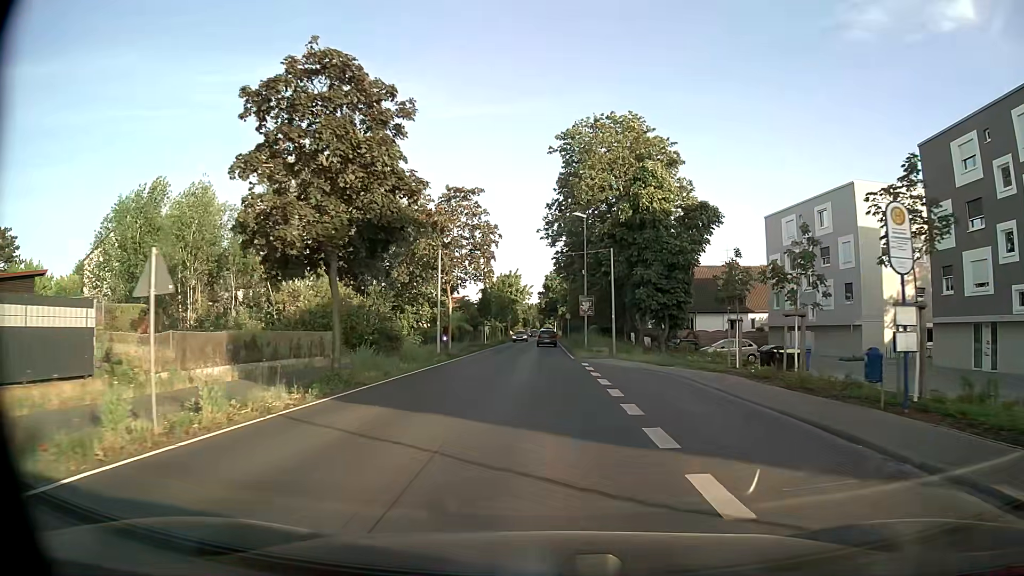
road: tertiary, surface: asphalt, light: Day
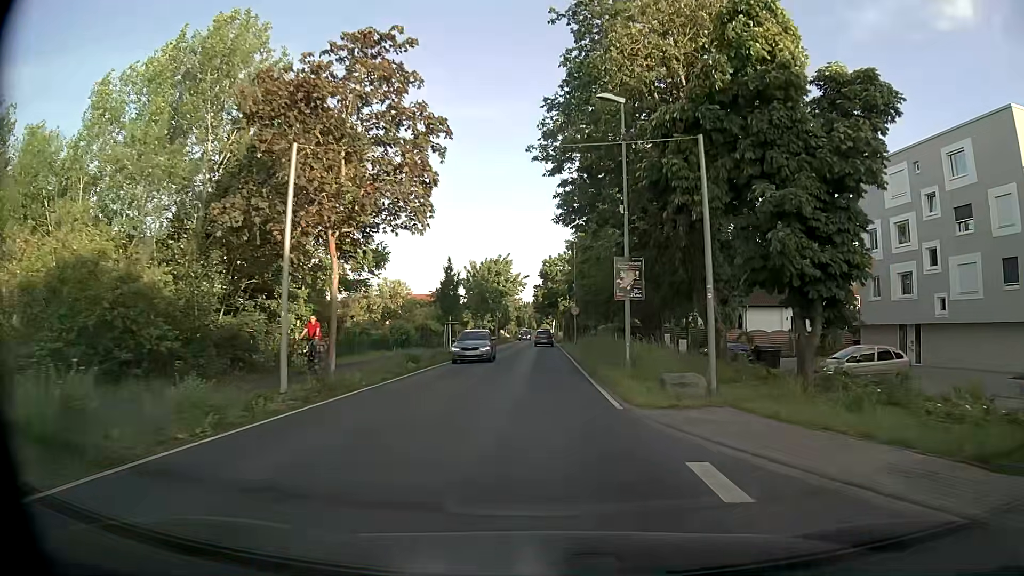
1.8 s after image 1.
(+0.1, +20.8) m; 0°
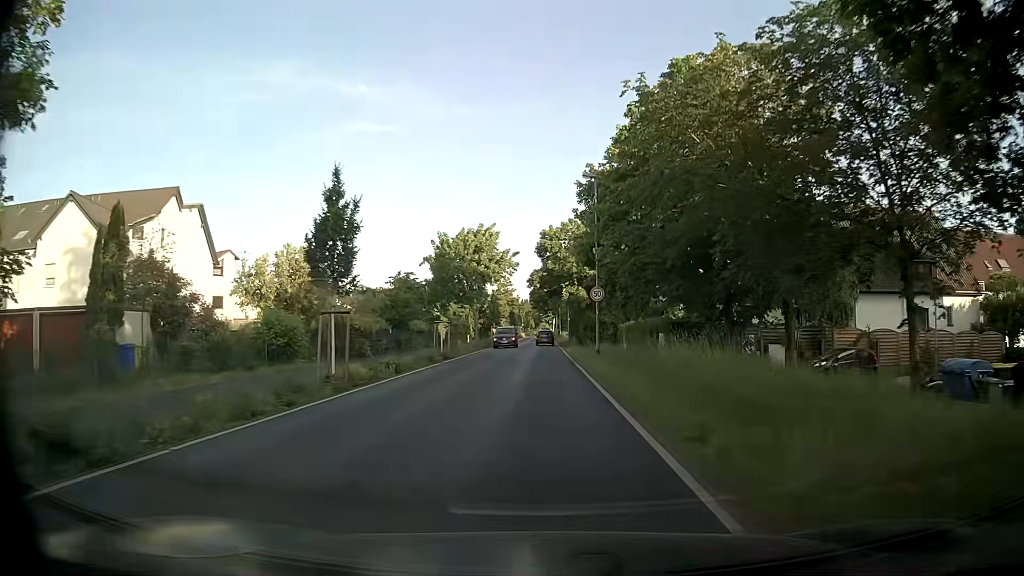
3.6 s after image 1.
(+0.2, +21.5) m; 0°
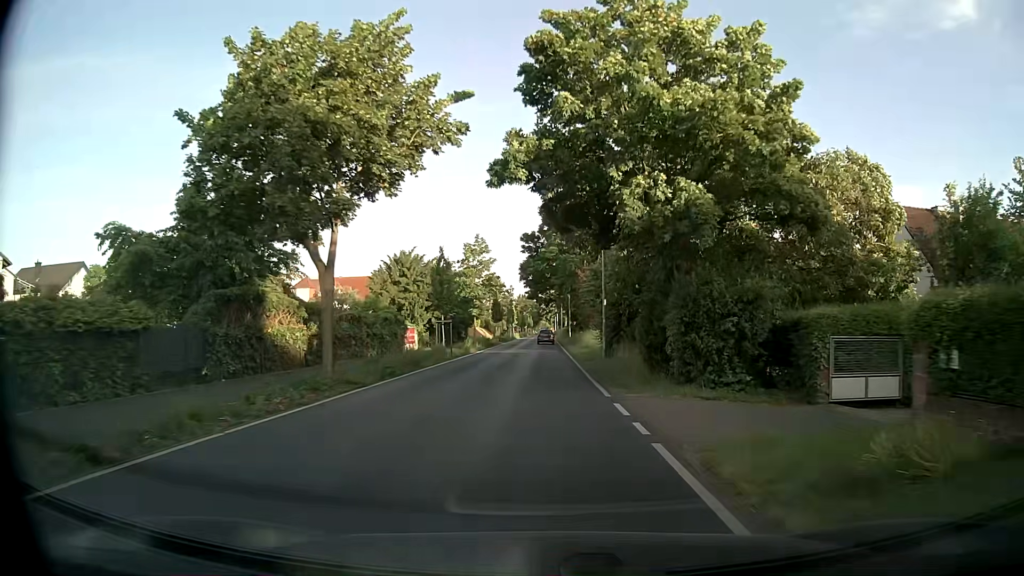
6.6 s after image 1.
(+0.1, +37.4) m; +1°
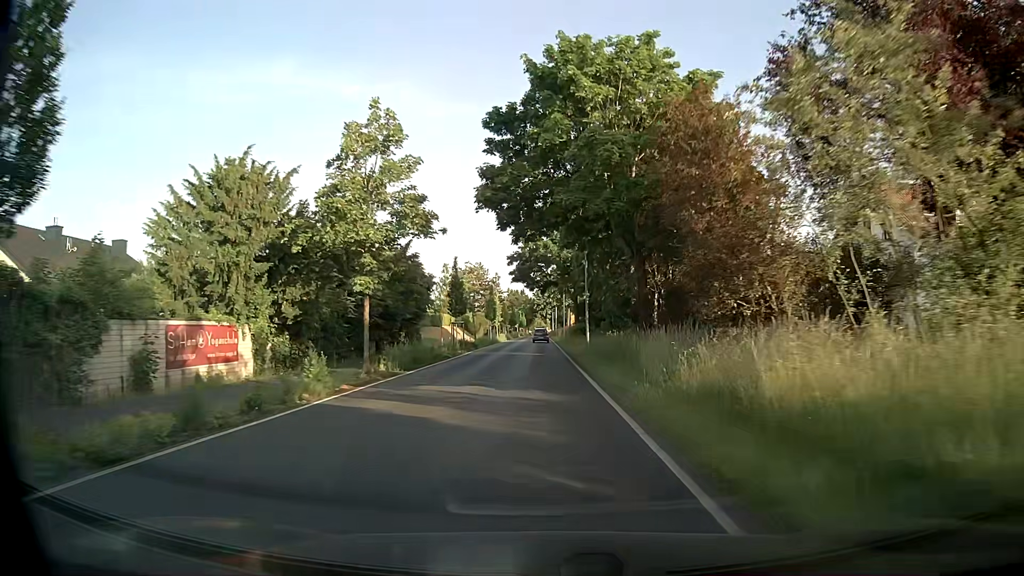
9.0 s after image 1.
(-0.3, +31.3) m; 0°
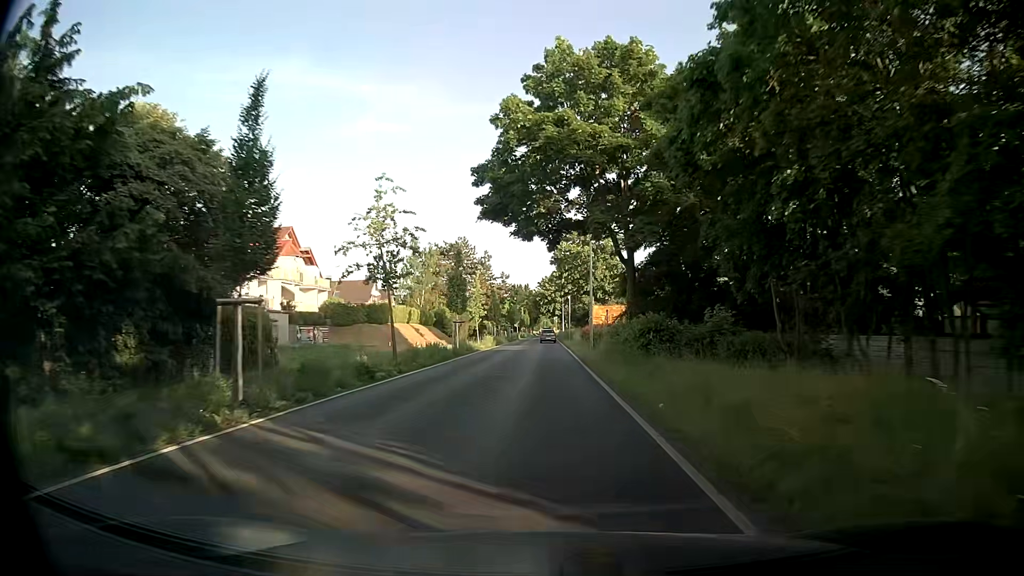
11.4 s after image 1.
(-0.1, +32.4) m; 0°
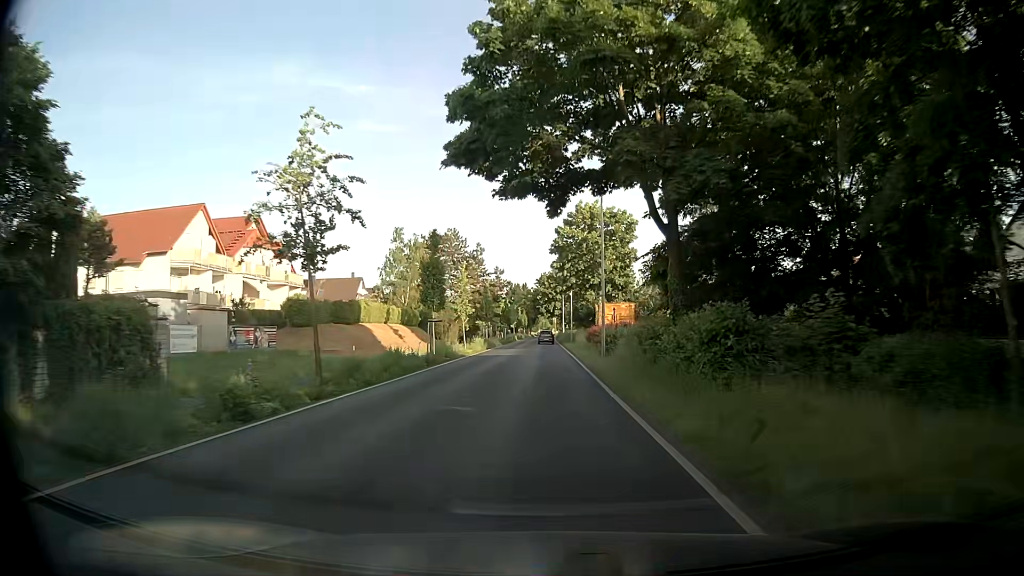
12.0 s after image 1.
(0.0, +8.3) m; 0°
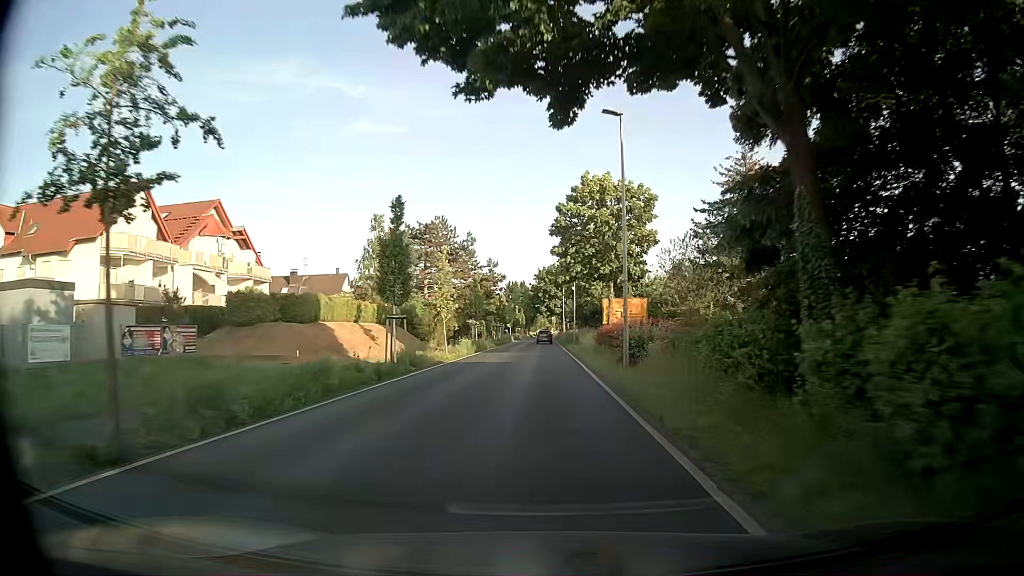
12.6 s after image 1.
(0.0, +8.3) m; 0°
(0, +10) (0, +20) (0, +30) (0, +40) (0, +50) (0, +60) (0, +70) (0, +80) (0, +90) (0, +100) m
